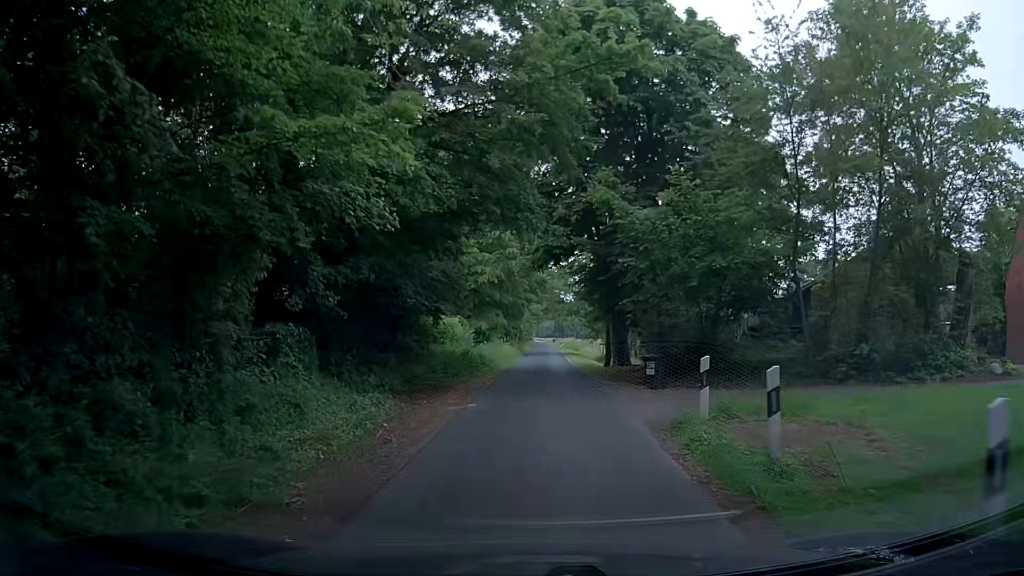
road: unclassified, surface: asphalt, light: Day
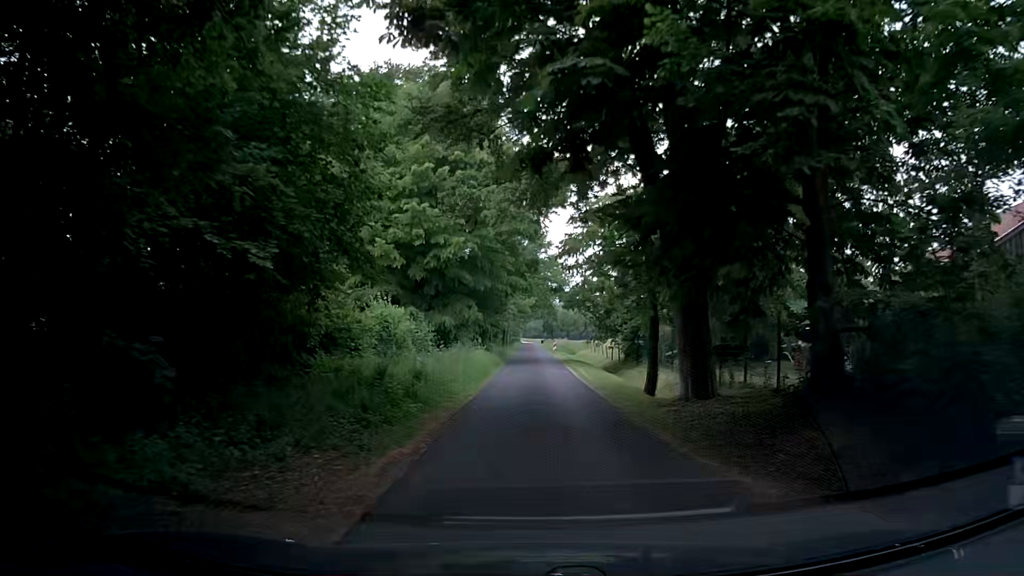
(0.0, +15.2) m; 0°
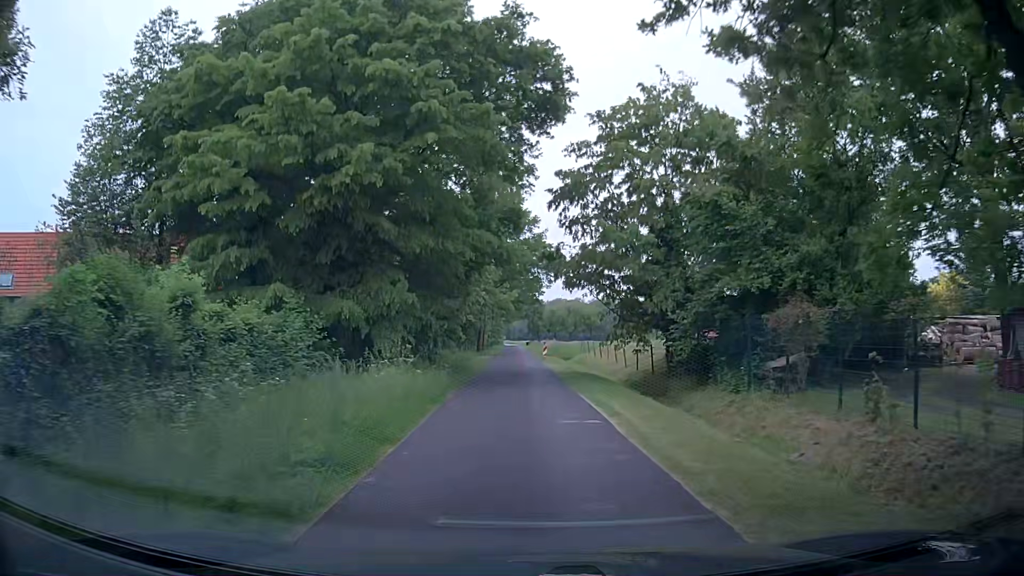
(+0.2, +16.5) m; 0°
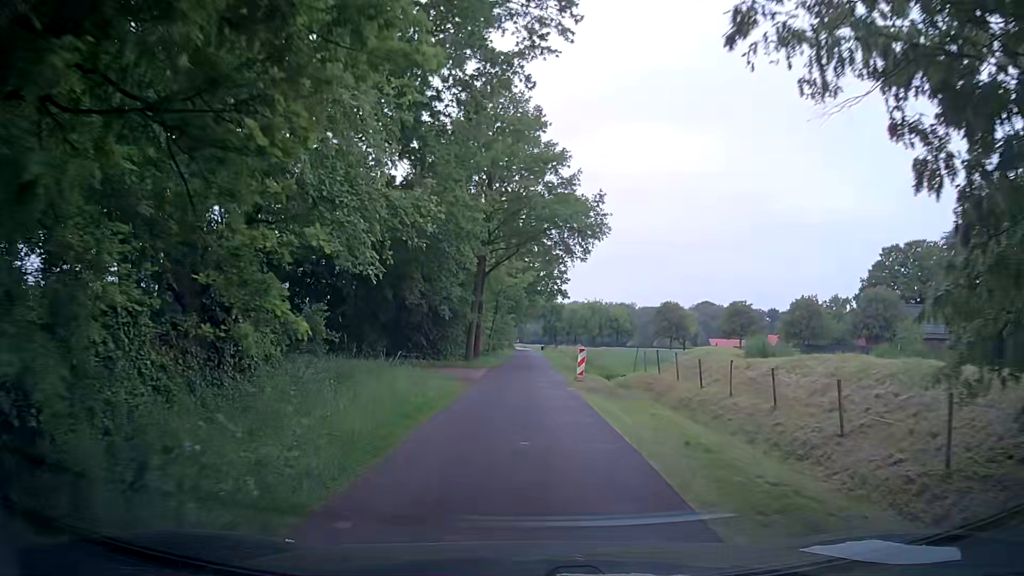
(+0.1, +22.6) m; +1°
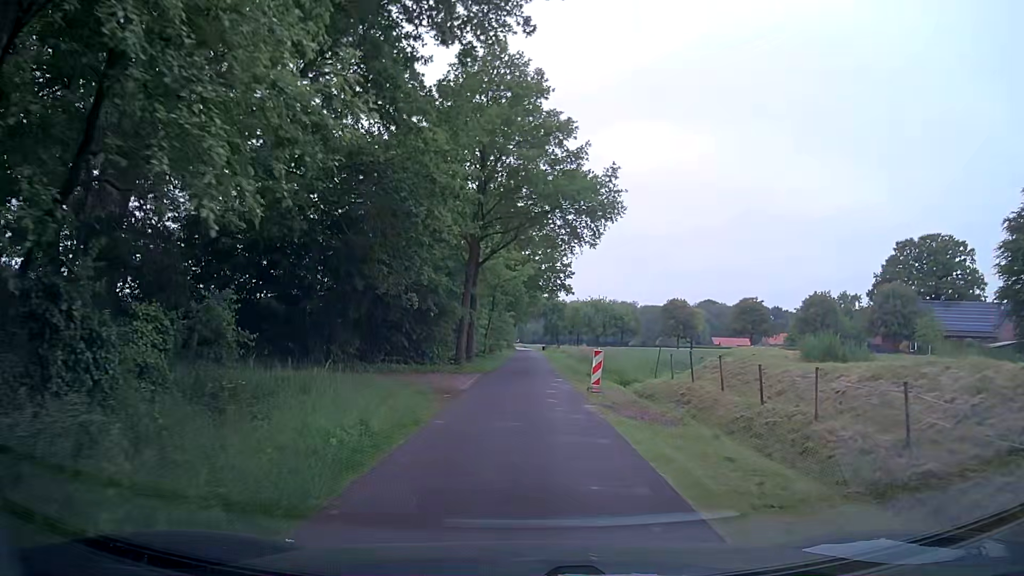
(-0.1, +5.6) m; -2°
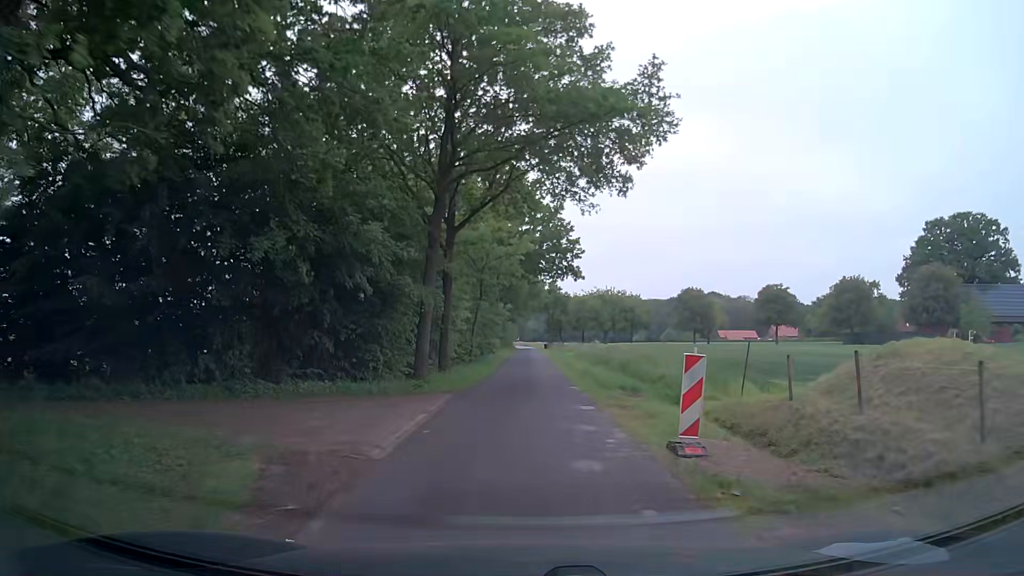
(+0.3, +11.8) m; +1°
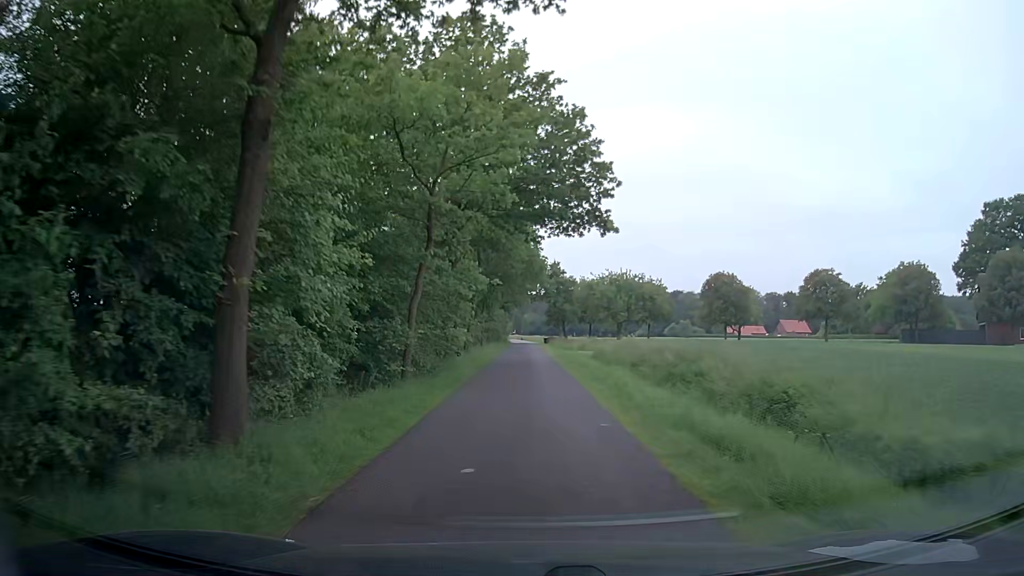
(+0.1, +18.6) m; 0°
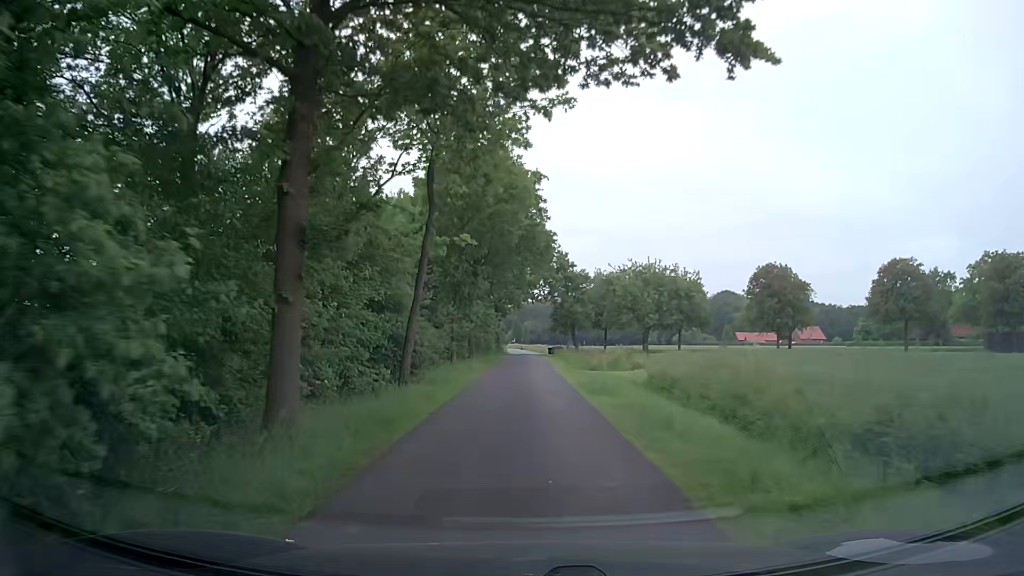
(+0.1, +19.2) m; +1°
(0, +10) (0, +20) (0, +30) (-1, +40) (-1, +50) (-1, +60) (-1, +70) (-1, +80) (-1, +90) (-1, +100) m
